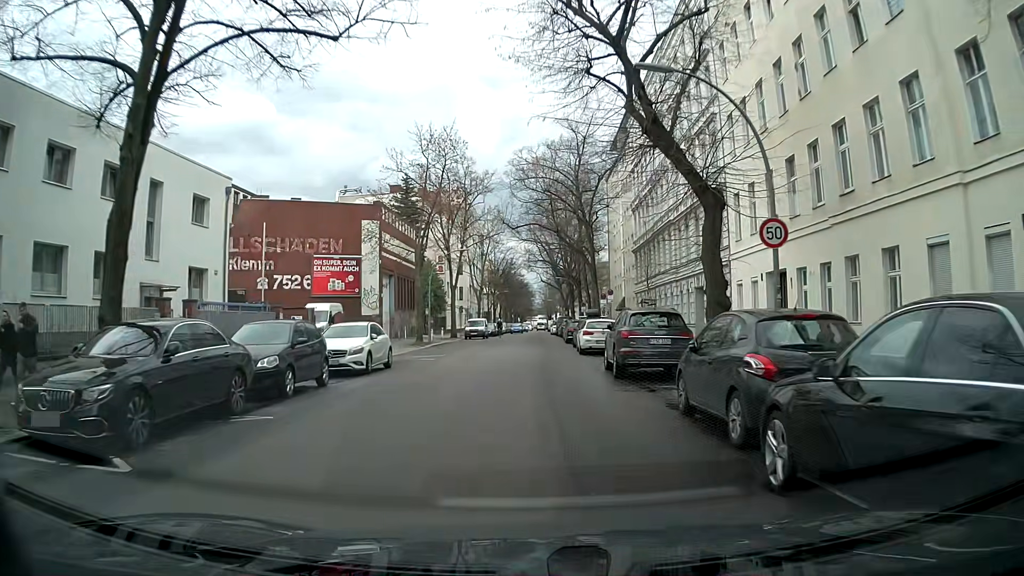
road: residential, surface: asphalt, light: Day
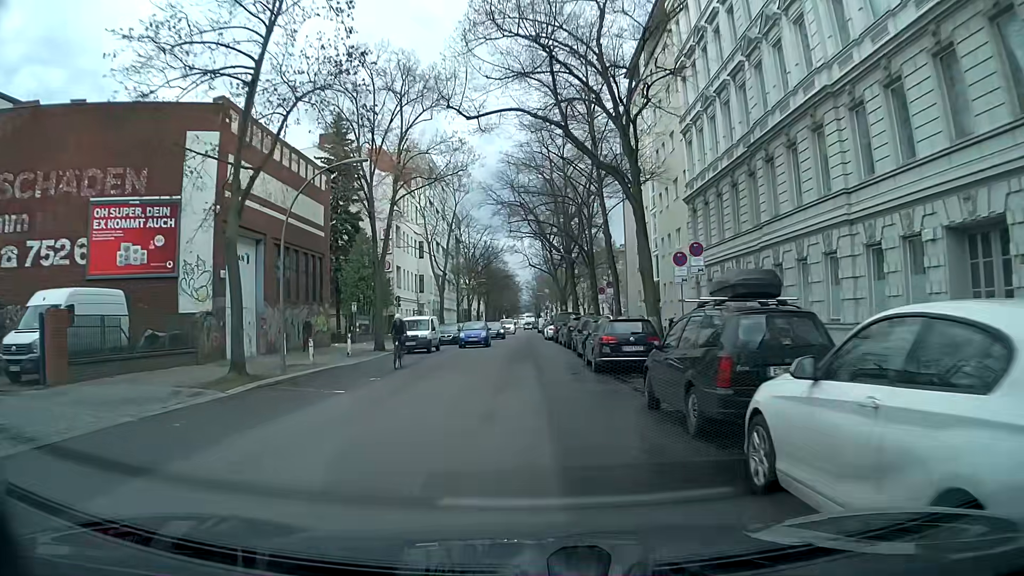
(+0.3, +25.3) m; +1°
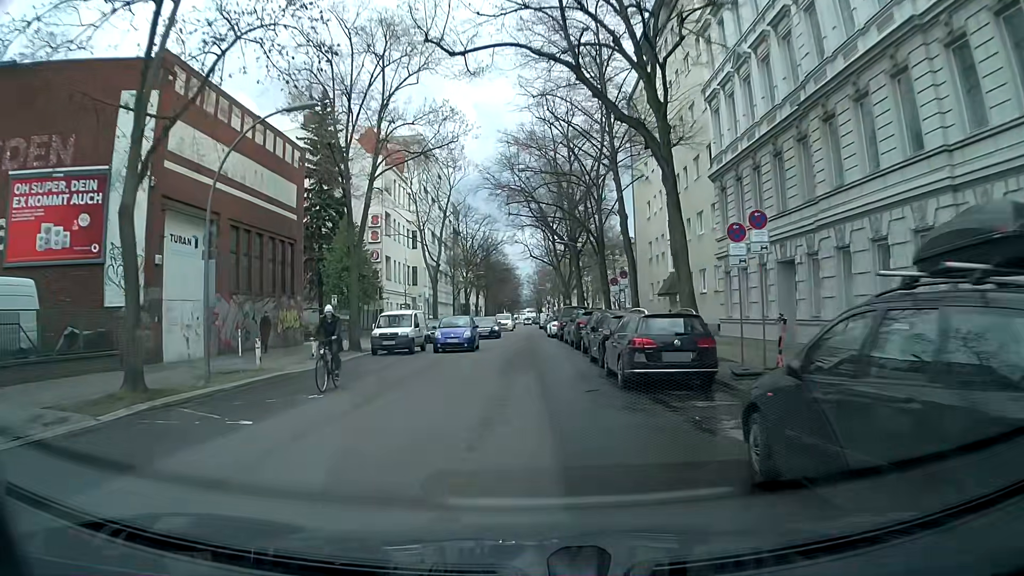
(0.0, +5.0) m; 0°
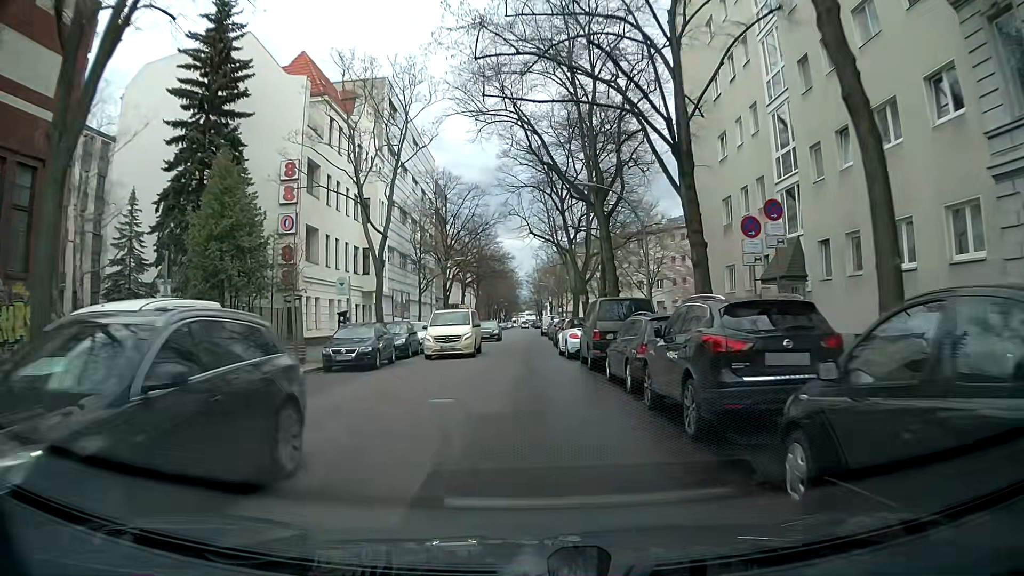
(-0.1, +20.2) m; -1°
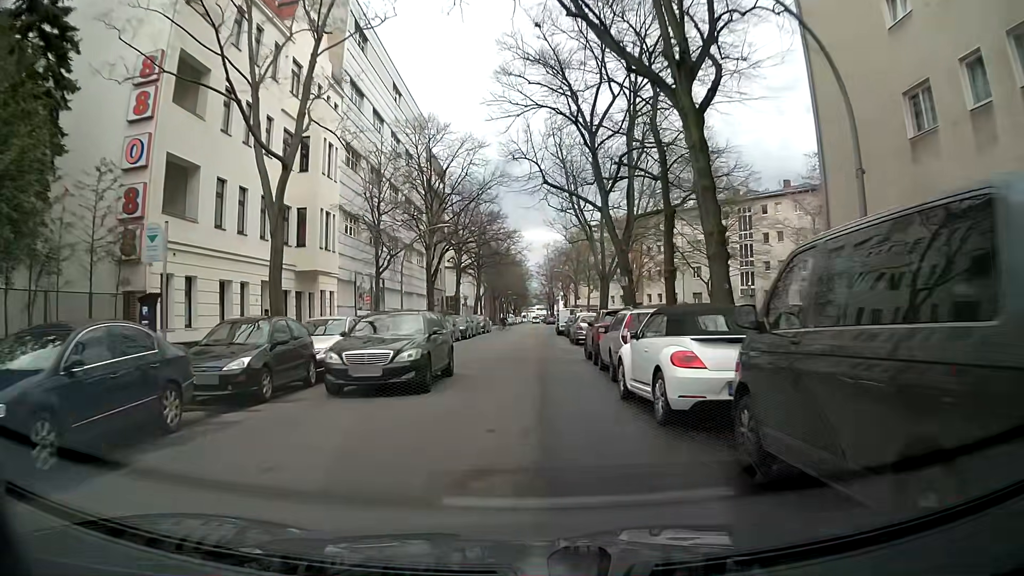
(0.0, +15.9) m; +1°
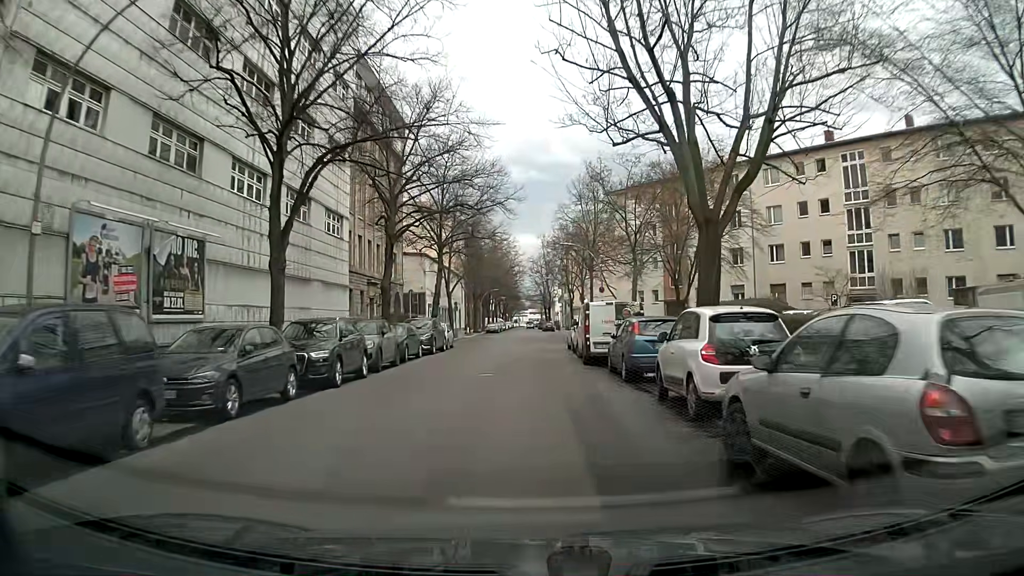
(-0.6, +28.7) m; -1°
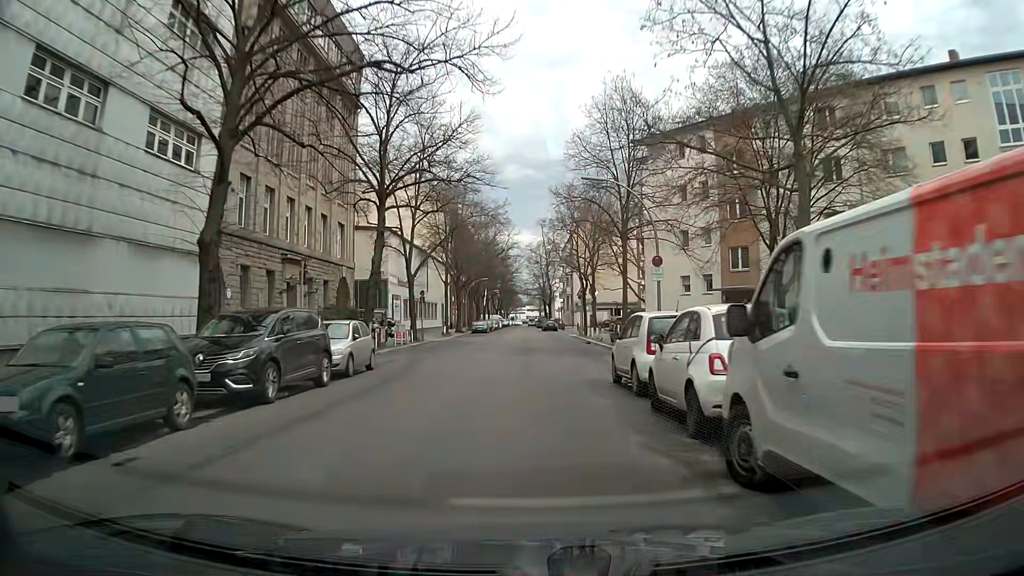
(+0.1, +19.4) m; 0°
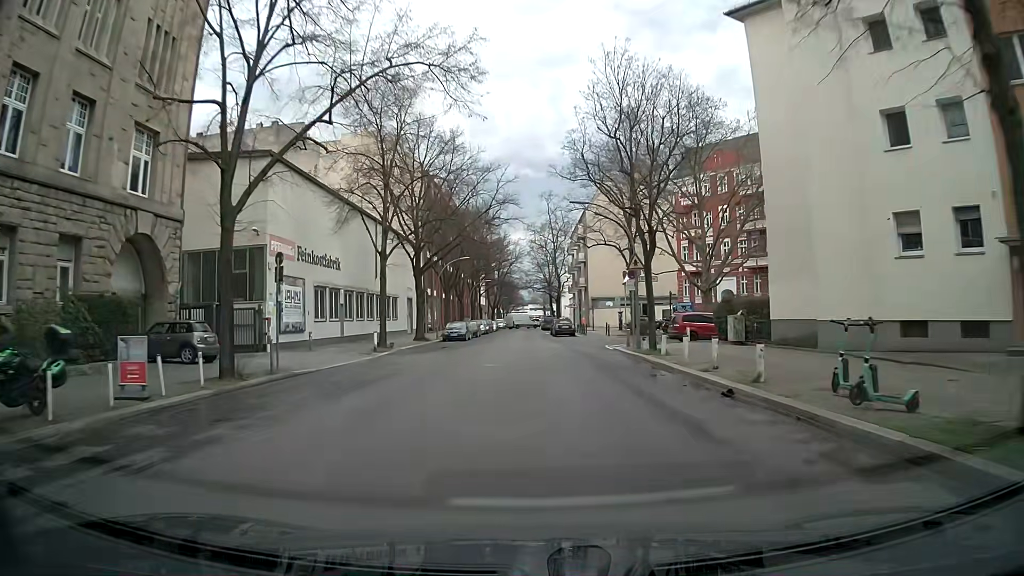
(+0.1, +27.6) m; -1°
(0, +10) (0, +20) (+1, +30) (+1, +40) (+1, +50) (+1, +60) (+2, +70) (+2, +80) (+2, +90) (+2, +100) m
